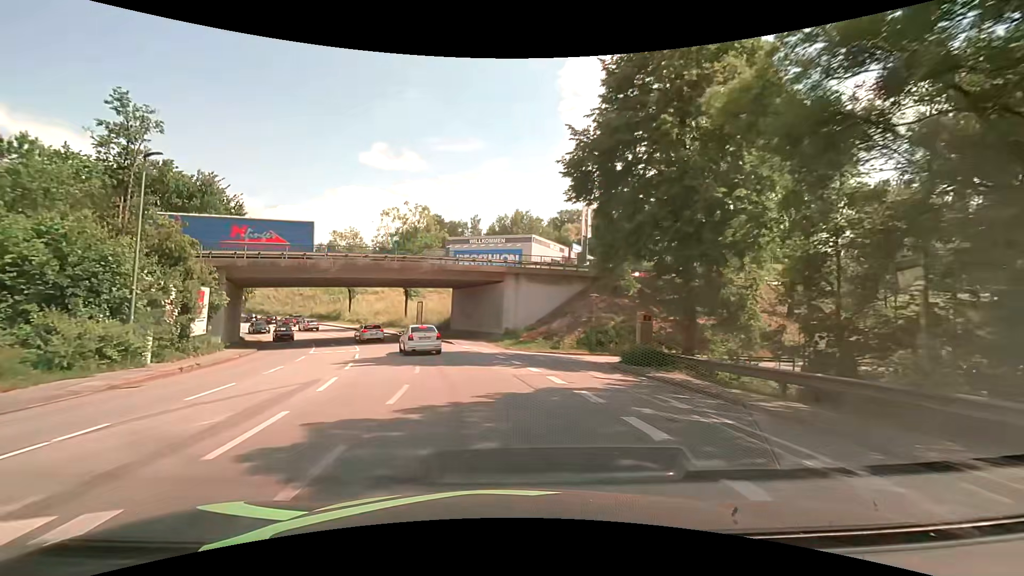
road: tertiary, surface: asphalt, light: Day
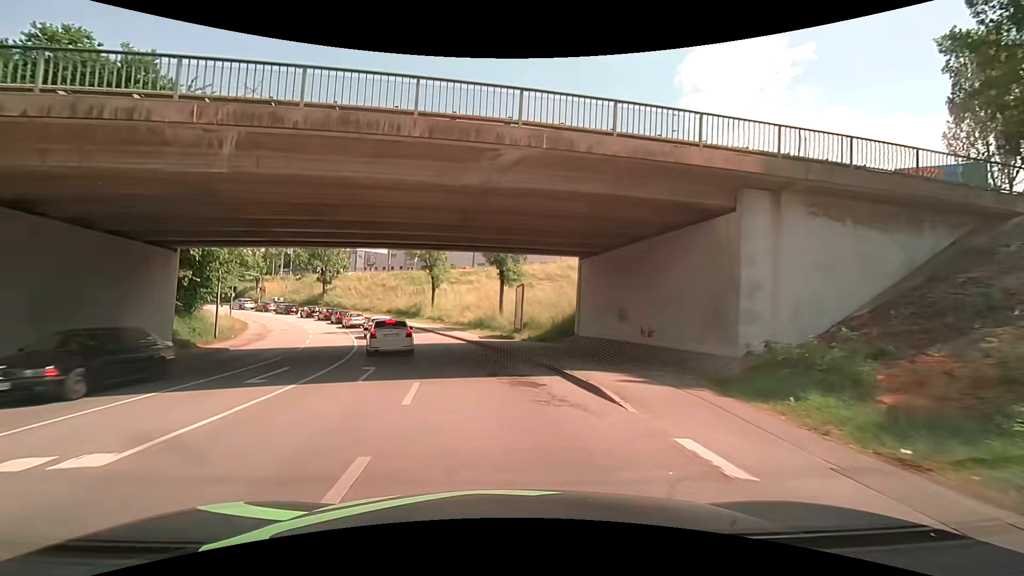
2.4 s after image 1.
(-3.1, +24.6) m; -14°
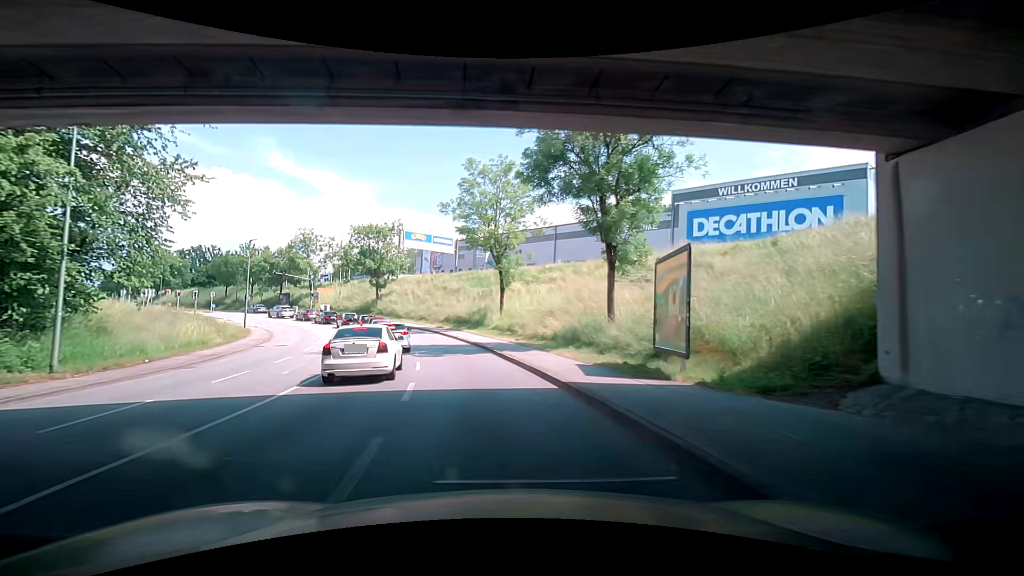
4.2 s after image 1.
(-0.9, +17.2) m; -6°
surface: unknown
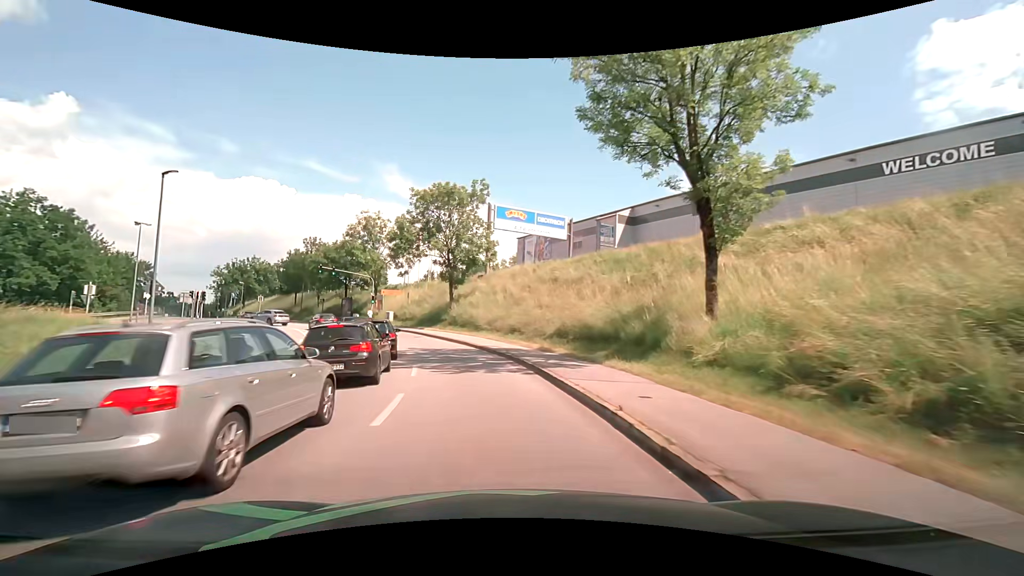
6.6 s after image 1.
(-4.1, +26.8) m; -15°
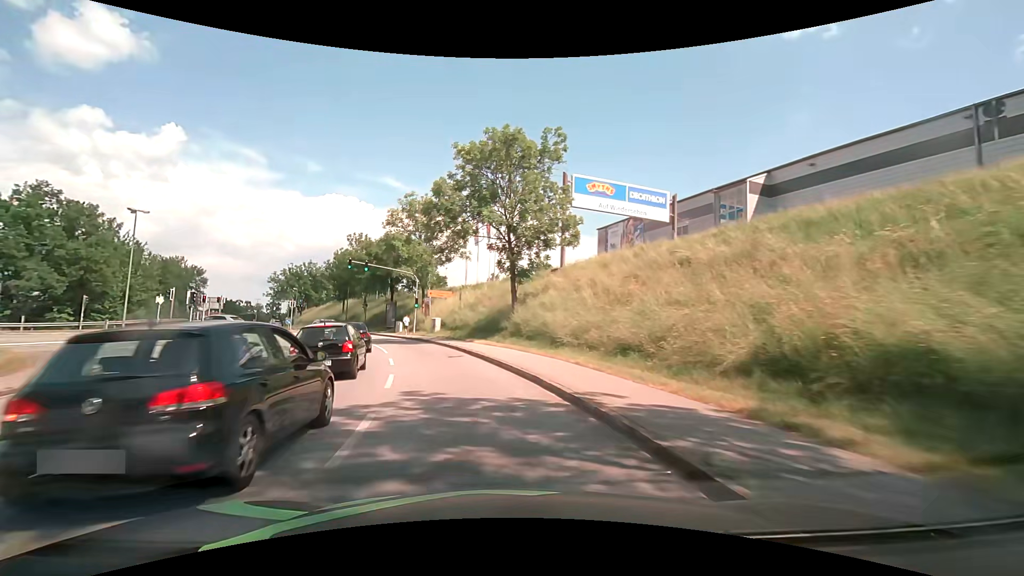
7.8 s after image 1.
(-0.8, +14.3) m; -7°
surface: asphalt
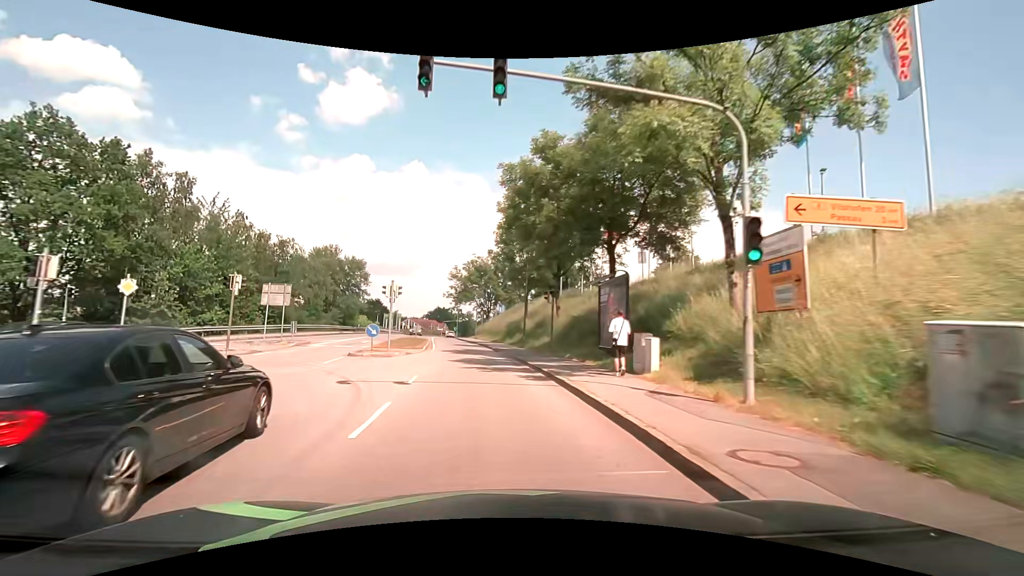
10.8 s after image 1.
(-8.1, +35.4) m; -24°
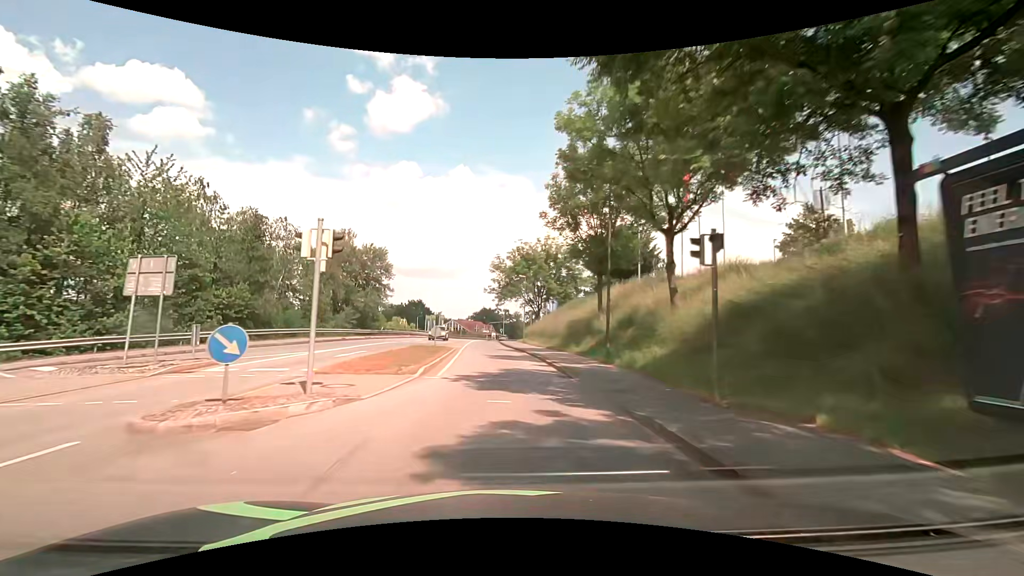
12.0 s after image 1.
(-1.0, +15.1) m; -7°
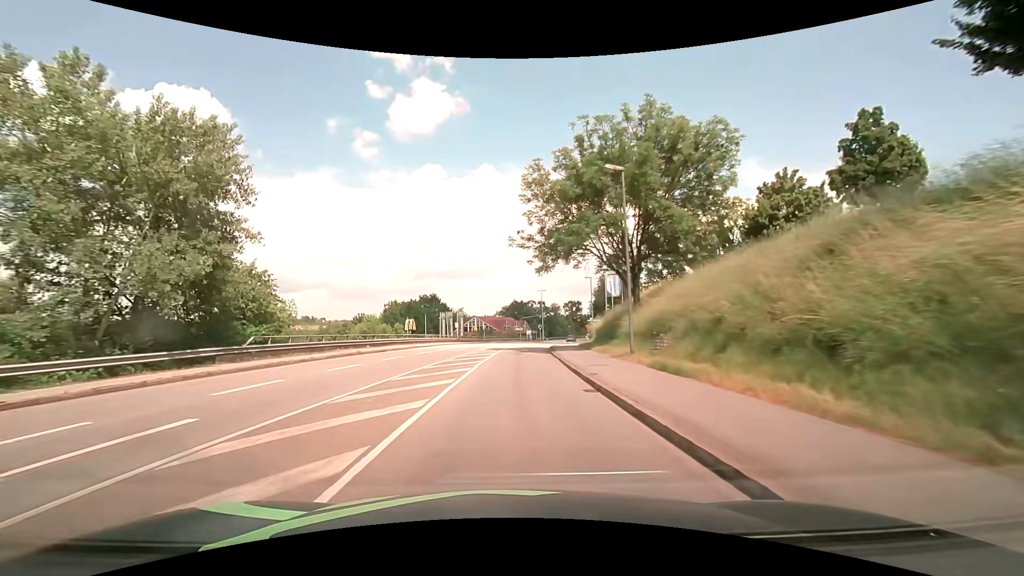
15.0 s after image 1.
(-1.2, +38.4) m; -3°
(0, +10) (0, +20) (+1, +30) (+1, +40) (+2, +50) (+3, +60) (+4, +70) (+6, +80) (+8, +90) (+10, +99) m
